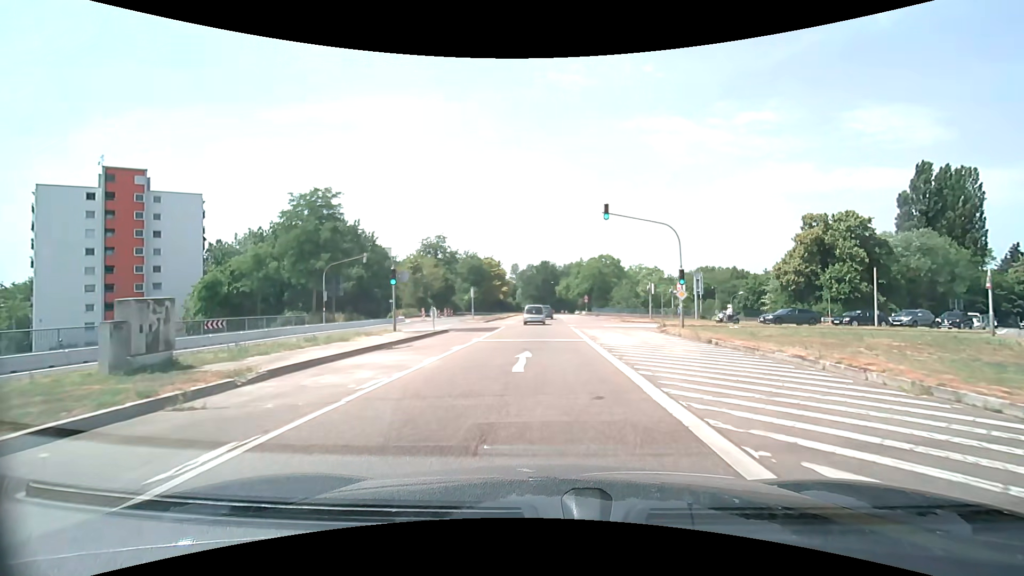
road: trunk_link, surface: asphalt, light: Day
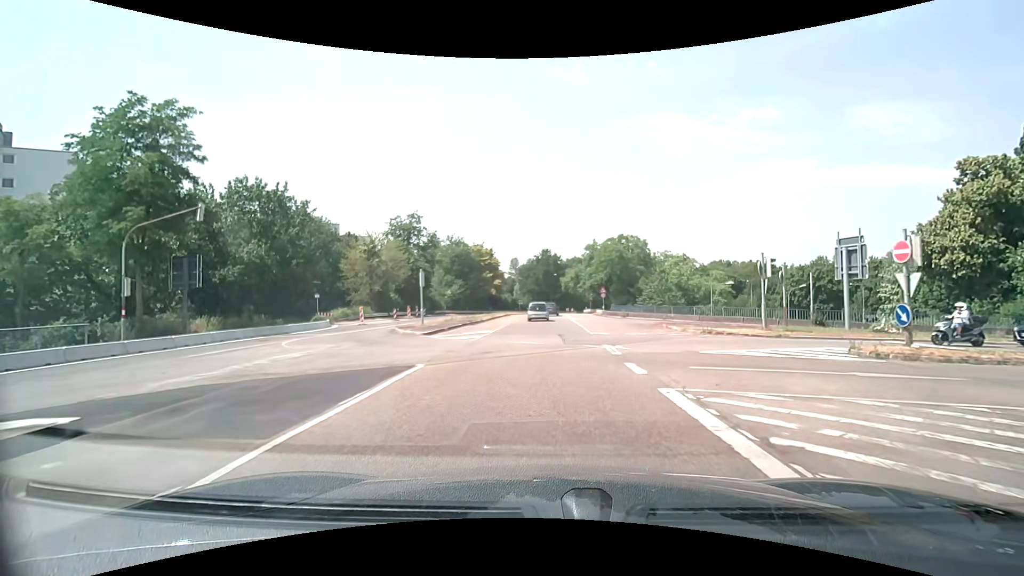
(0.0, +22.1) m; 0°
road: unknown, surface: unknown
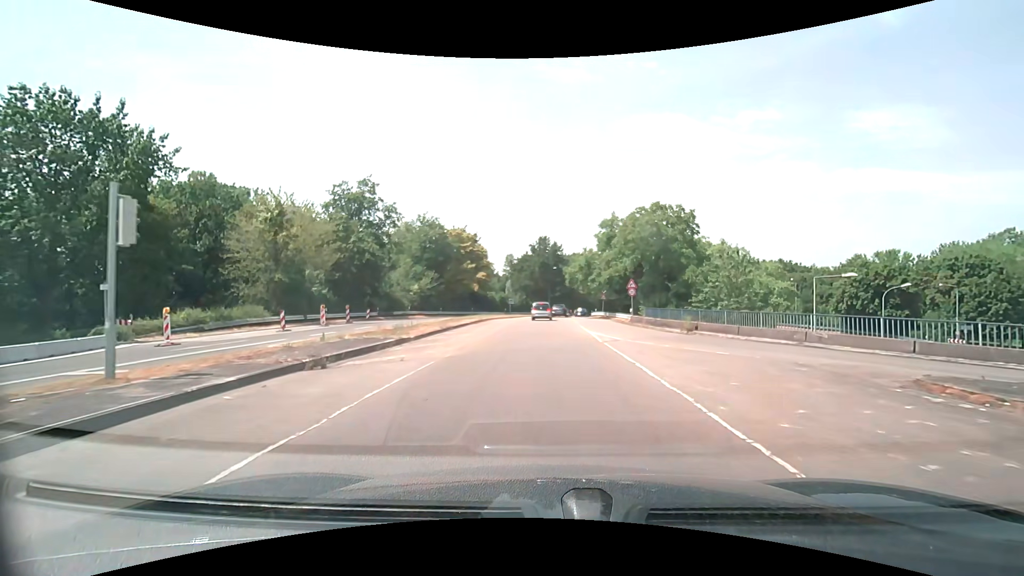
(-0.1, +21.5) m; 0°
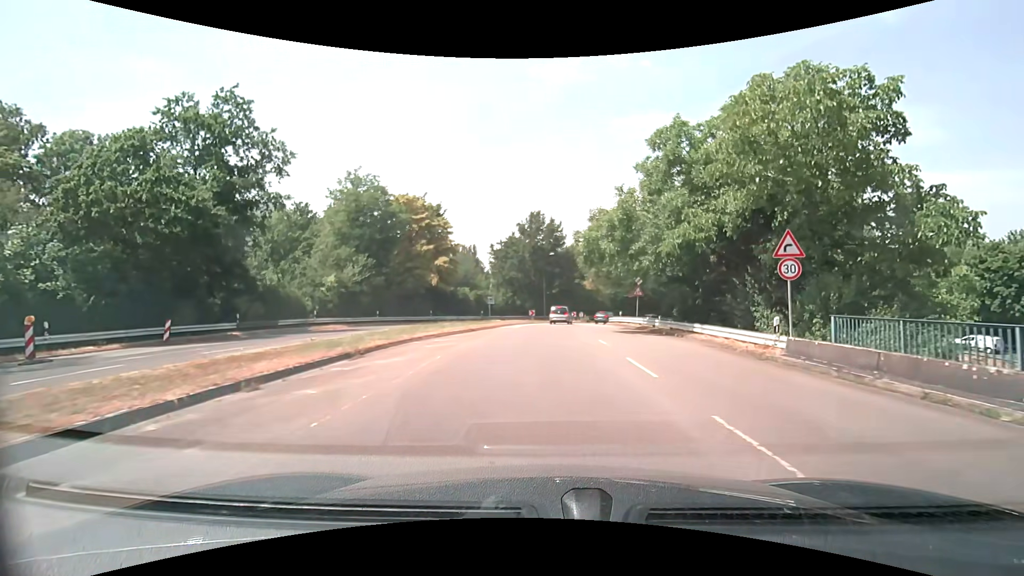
(+0.2, +25.6) m; +1°
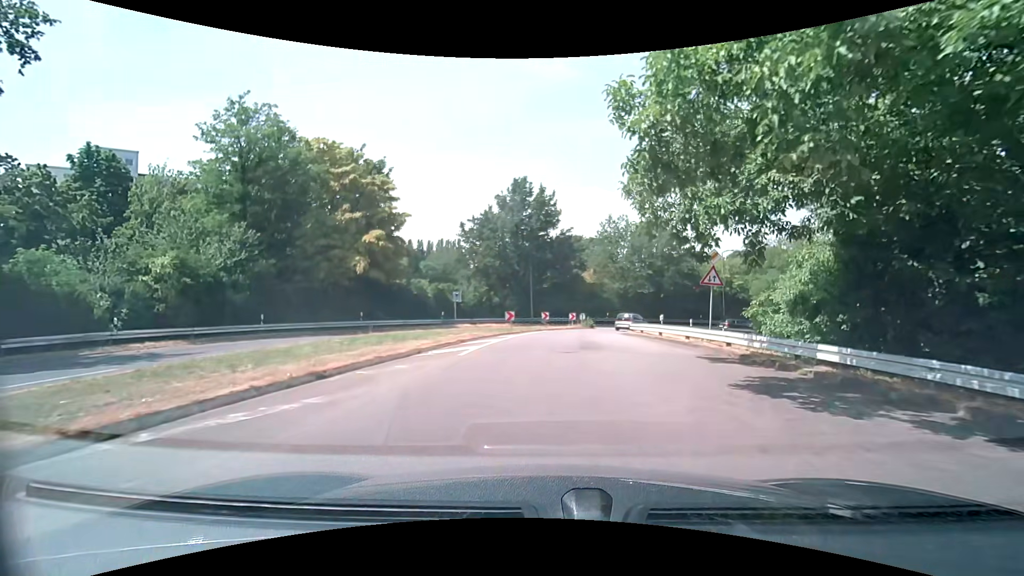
(+0.2, +17.6) m; +1°
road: tertiary_link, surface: asphalt
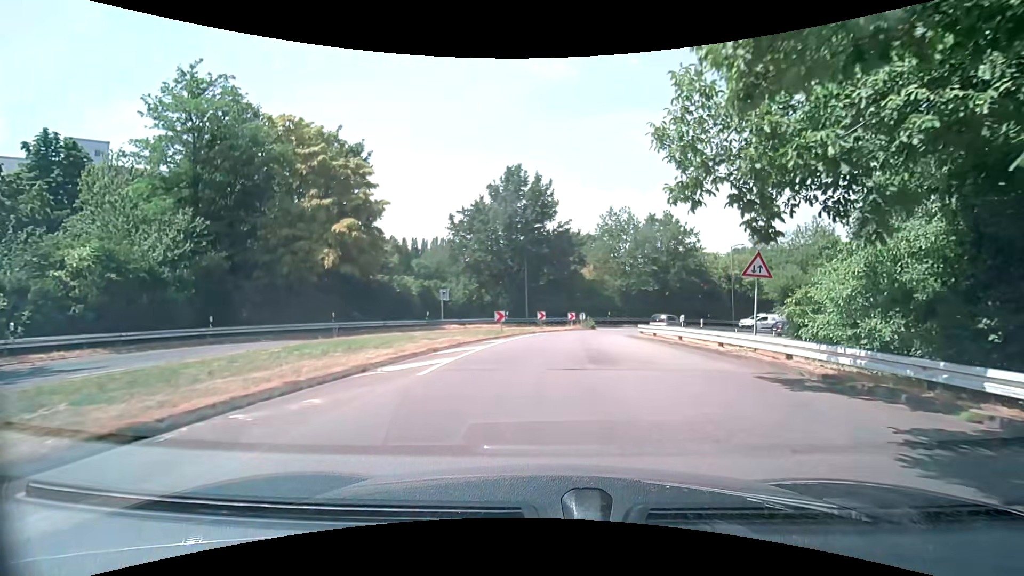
(0.0, +4.2) m; 0°
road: tertiary
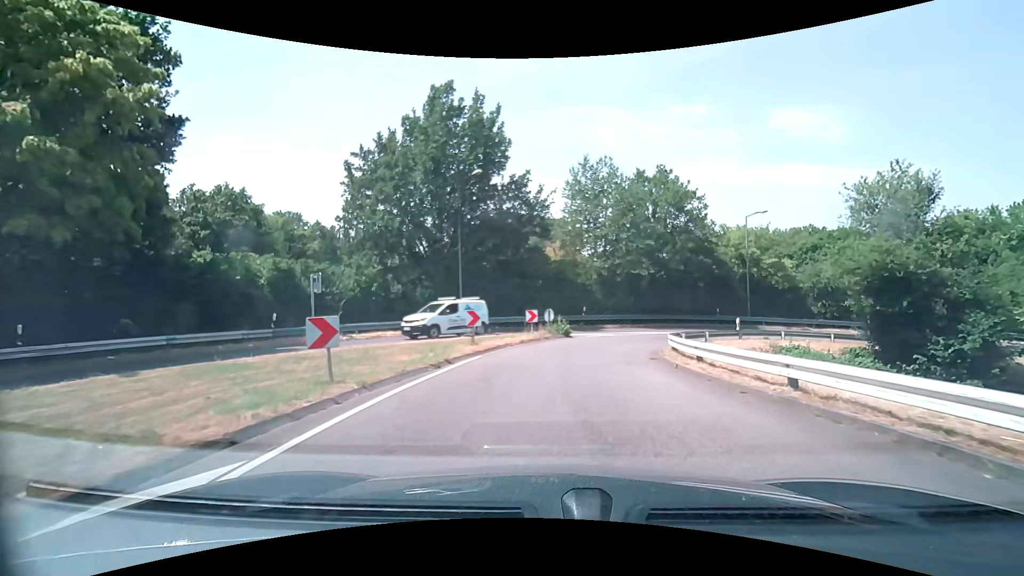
(+0.5, +16.4) m; +5°
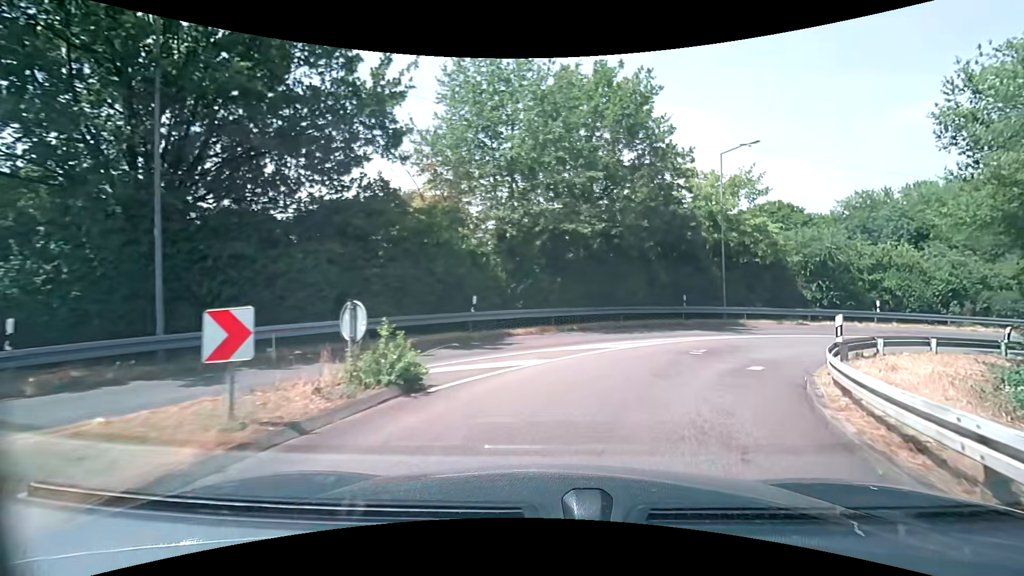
(+1.1, +16.7) m; +10°
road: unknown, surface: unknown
(+2, +10) (+7, +18) (+15, +24) (+25, +25) (+34, +22) (+41, +15) (+44, +6) (+43, -4) (+40, -14) (+37, -23) m
